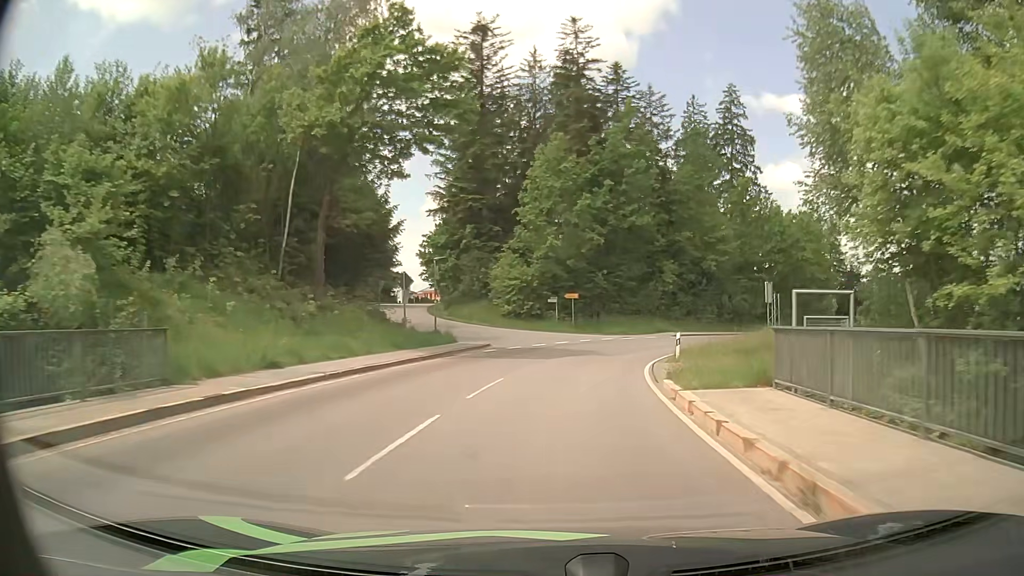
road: tertiary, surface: asphalt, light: Day
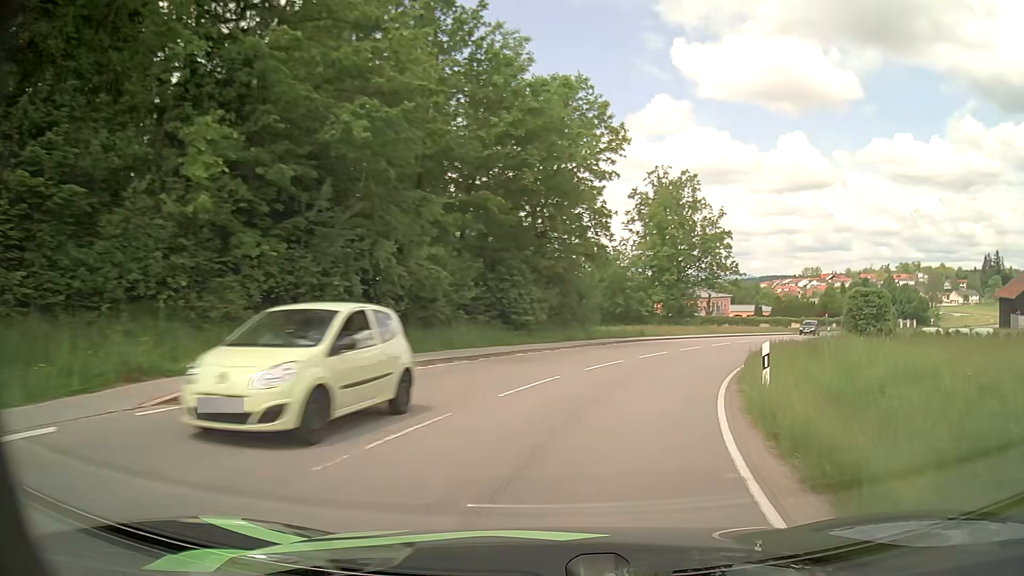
(+8.2, +38.7) m; +31°
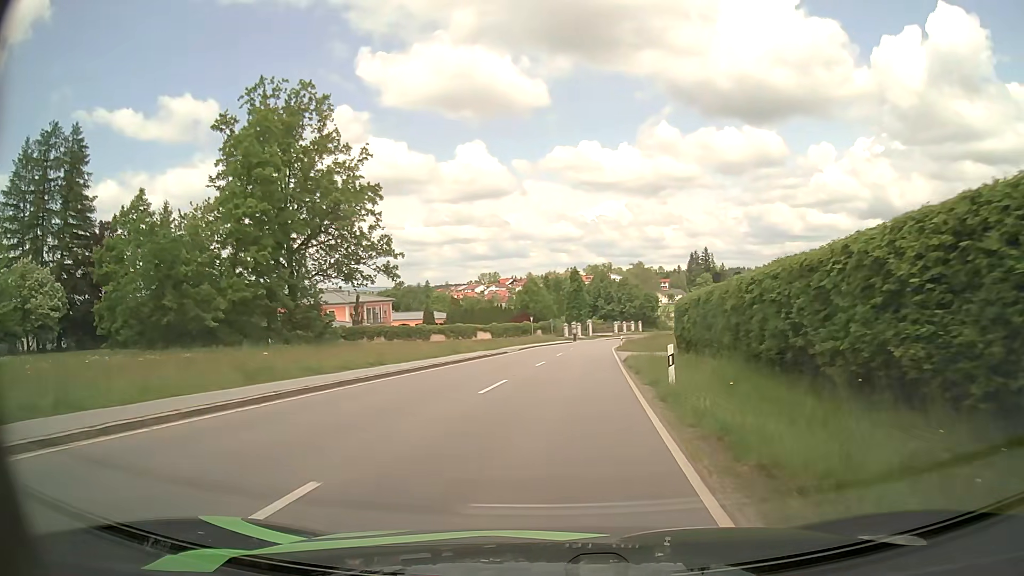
(+11.9, +36.4) m; +28°
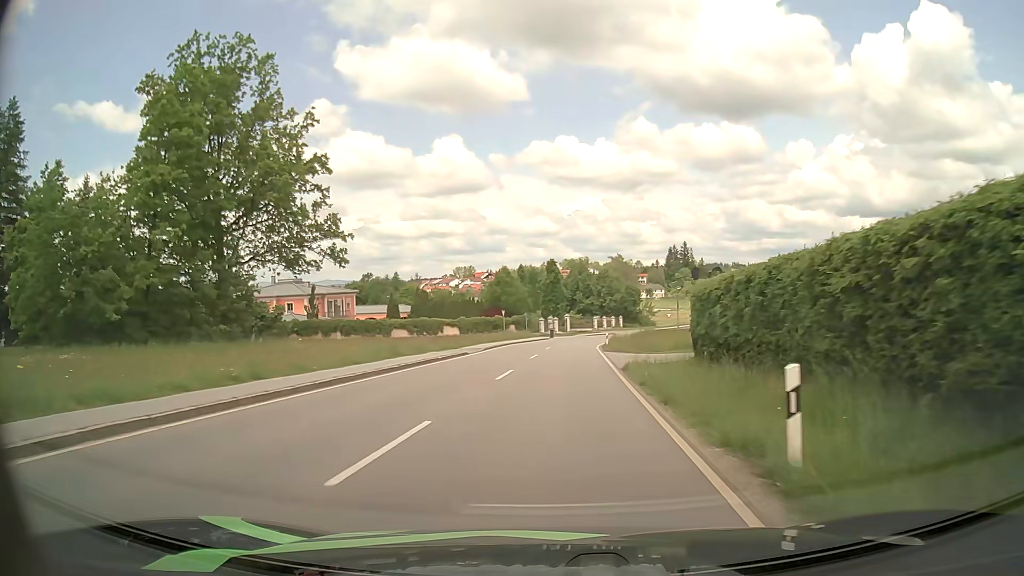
(+0.2, +8.7) m; +2°
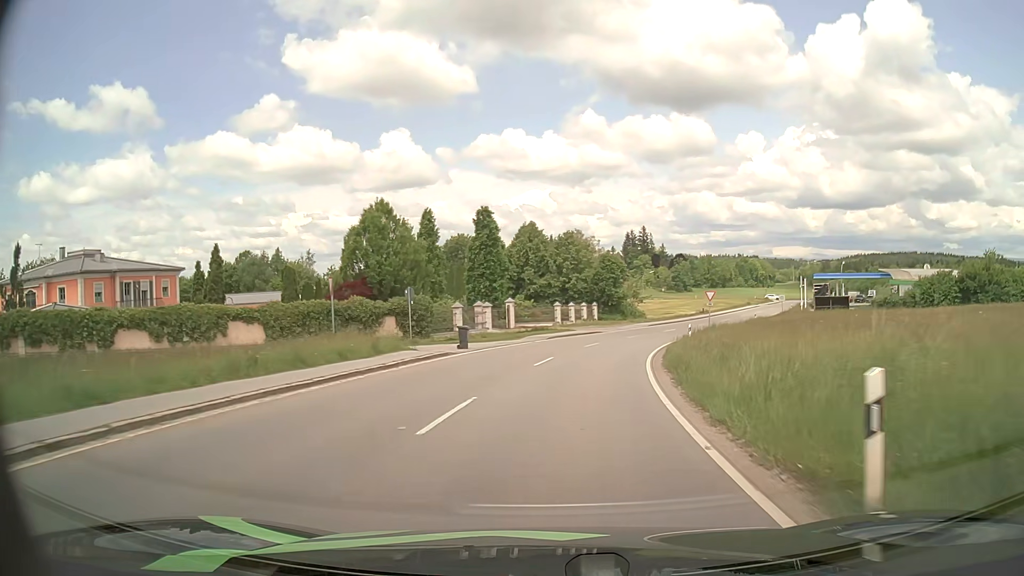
(+1.7, +45.5) m; +4°
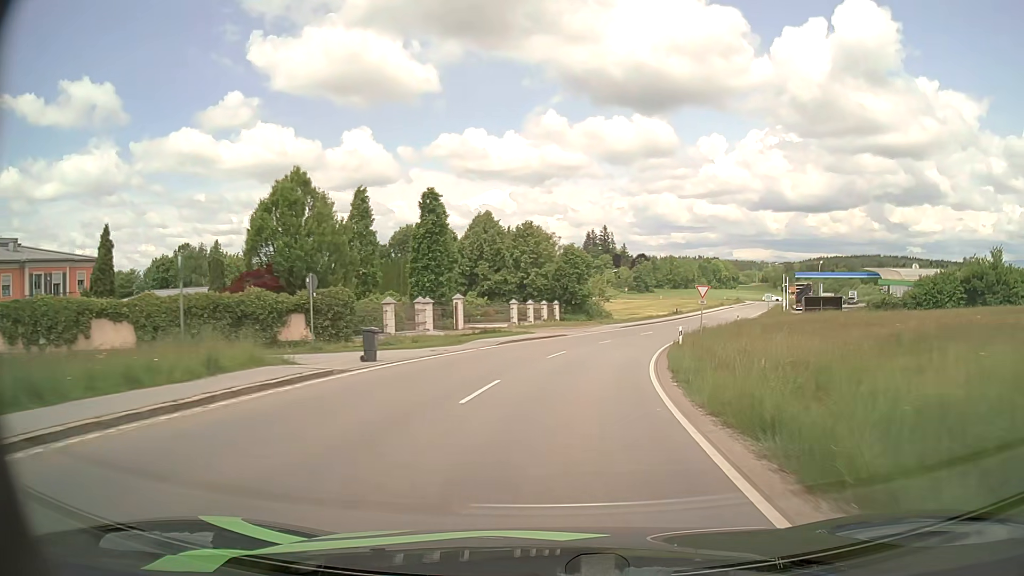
(+0.2, +9.0) m; +3°
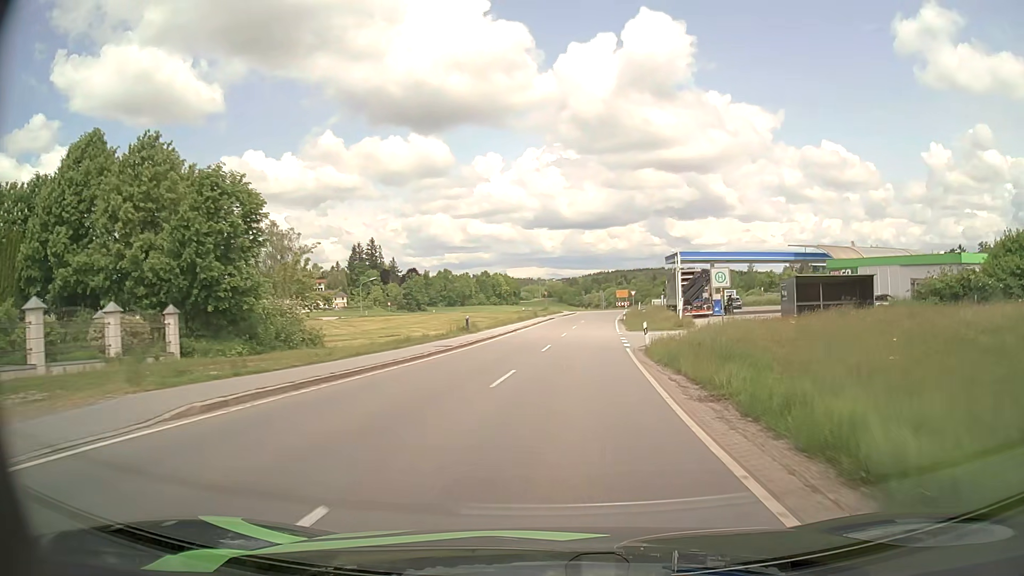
(+7.2, +44.3) m; +19°
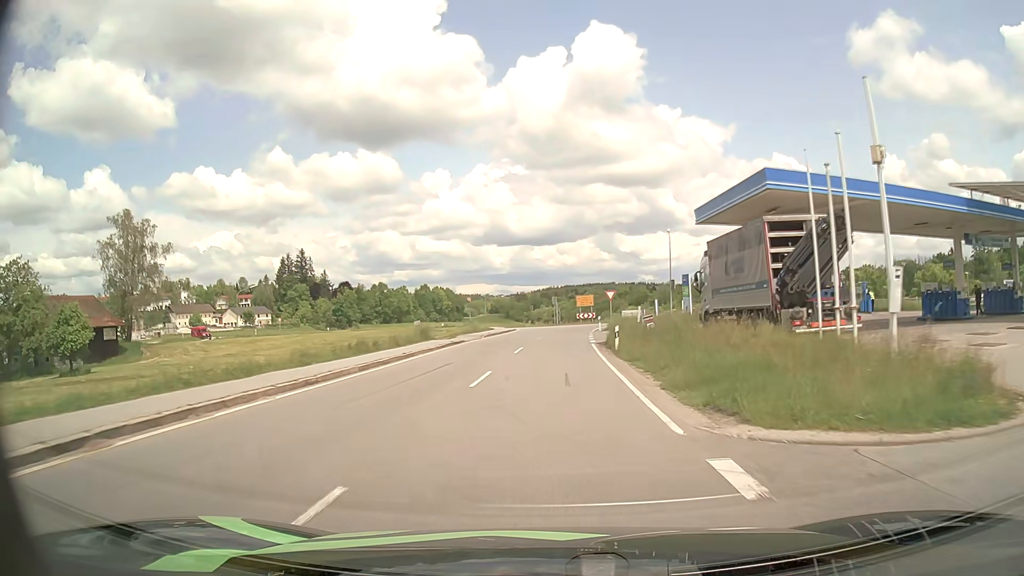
(+2.4, +34.9) m; +5°
(0, +10) (0, +20) (0, +30) (+1, +40) (+2, +50) (+3, +60) (-1, +69) (-9, +75) (-17, +80) (-25, +86) m
